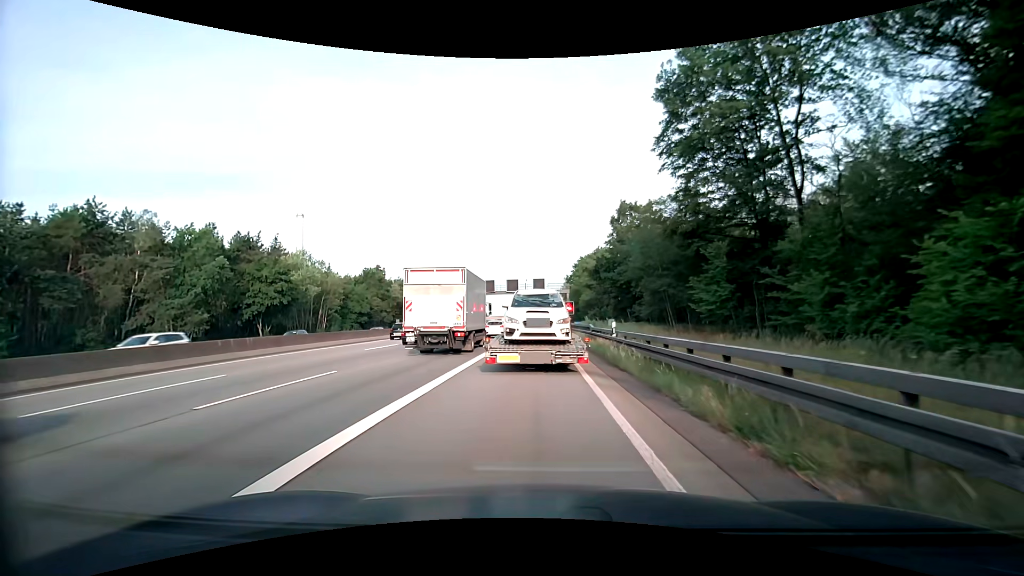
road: motorway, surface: asphalt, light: Day
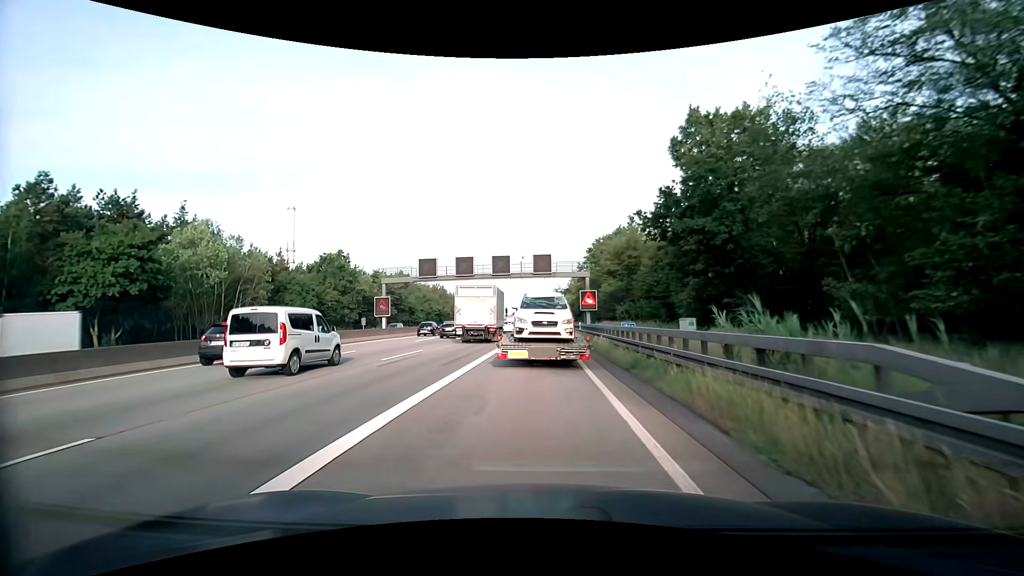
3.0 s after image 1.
(-0.3, +26.4) m; -1°
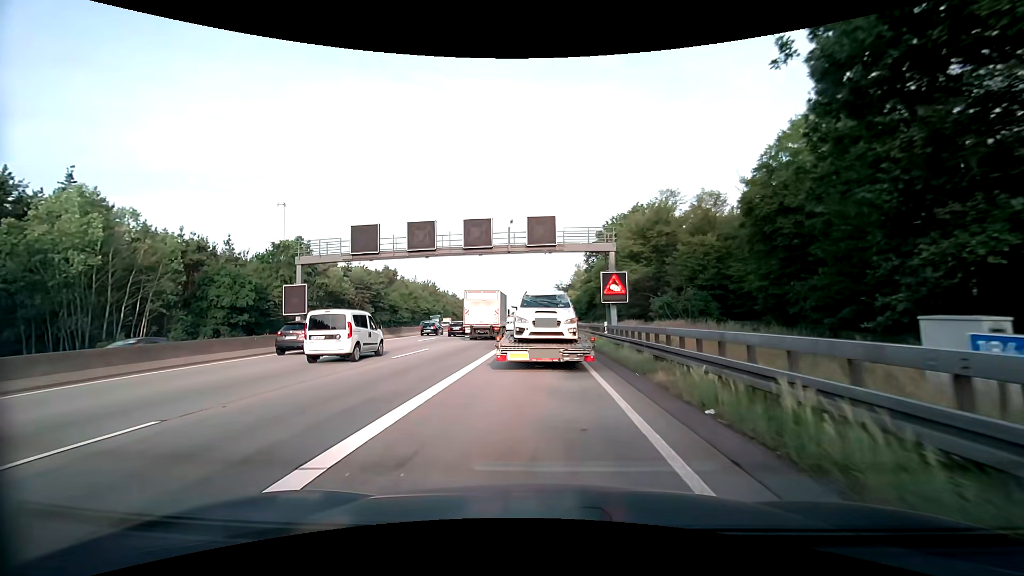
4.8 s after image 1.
(-0.1, +16.9) m; 0°
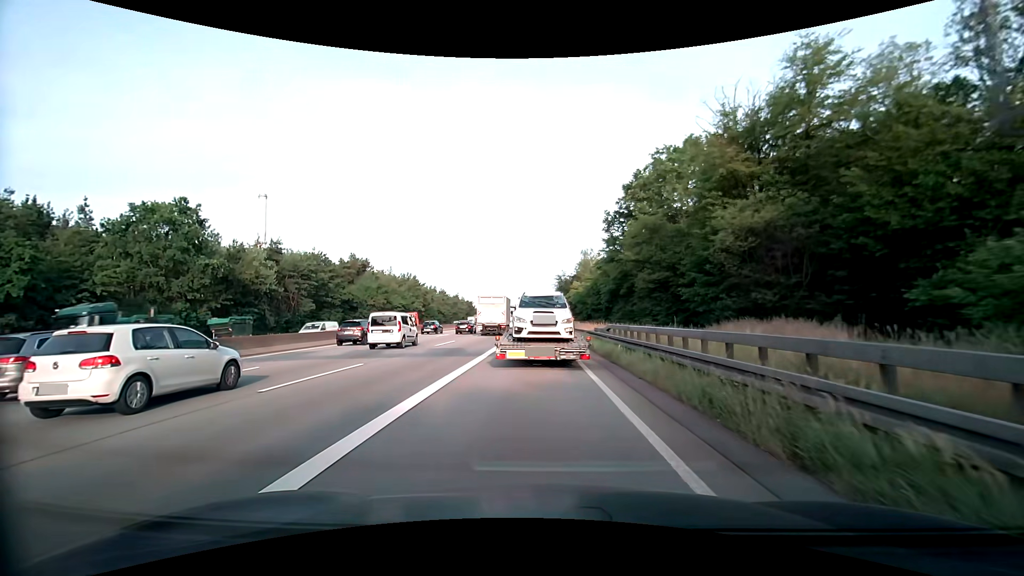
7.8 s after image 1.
(0.0, +27.2) m; 0°
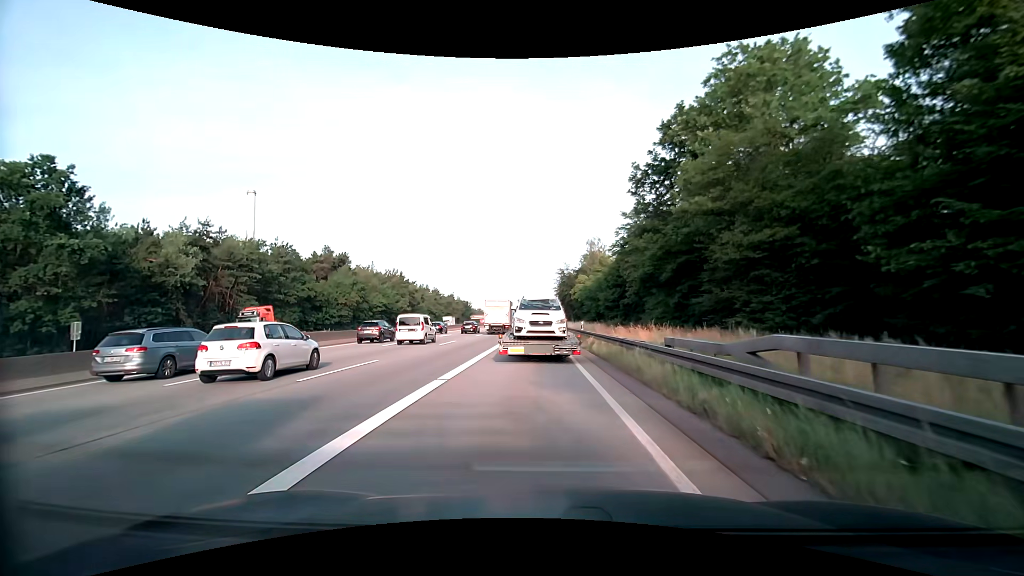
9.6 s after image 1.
(+0.1, +16.1) m; 0°
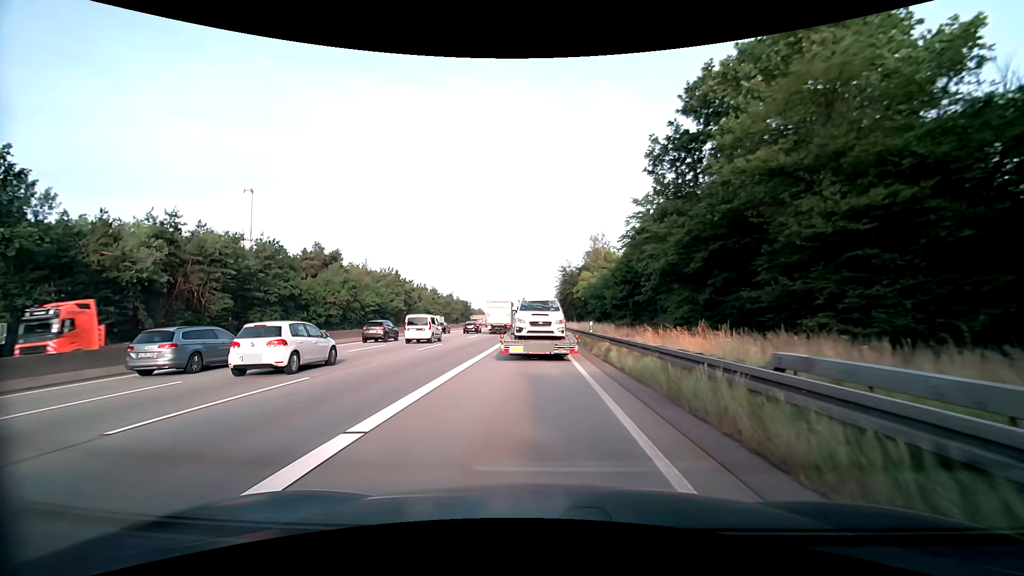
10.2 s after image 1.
(0.0, +5.5) m; 0°
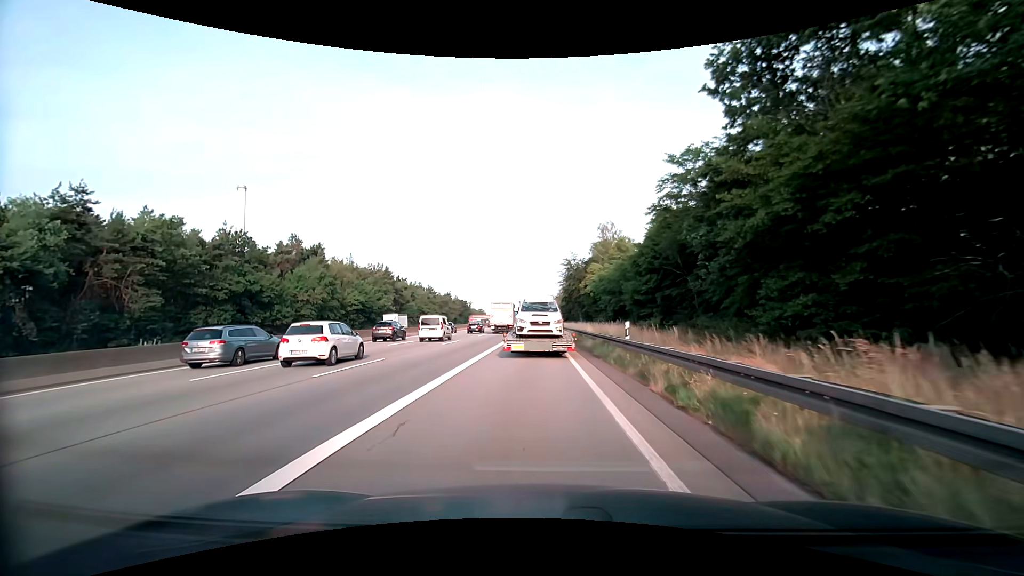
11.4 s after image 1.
(0.0, +11.5) m; 0°
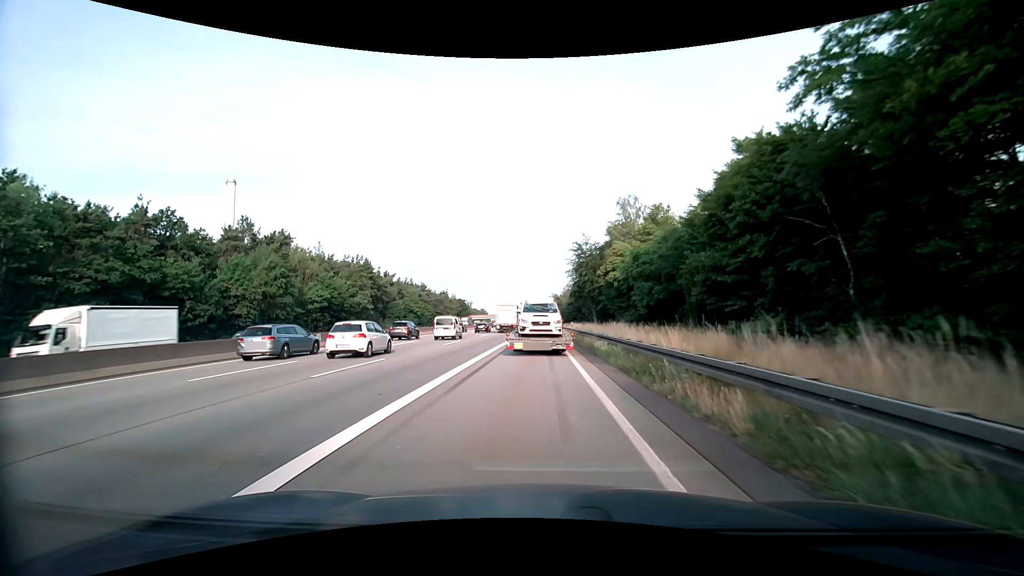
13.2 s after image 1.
(-0.1, +18.3) m; -1°
(0, +10) (0, +20) (0, +30) (0, +40) (0, +50) (0, +60) (-1, +70) (-1, +80) (-1, +90) (-1, +100) m
